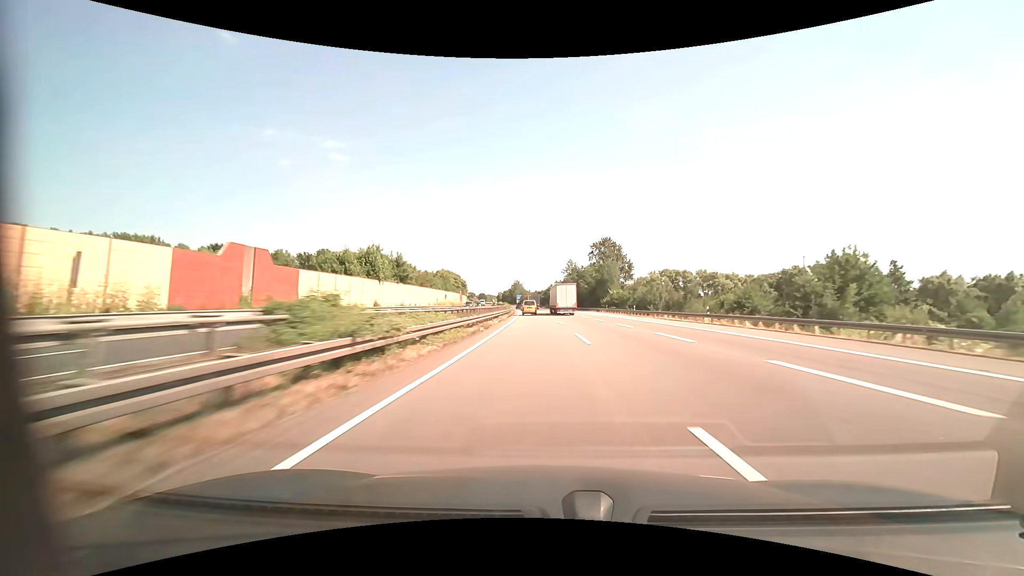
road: motorway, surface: asphalt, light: Day
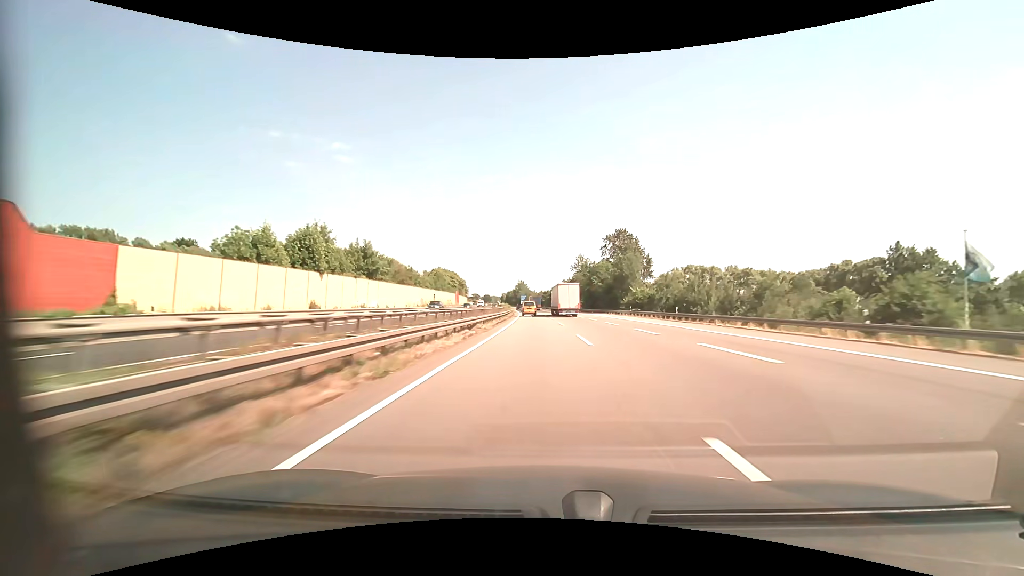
(-0.1, +18.4) m; -1°
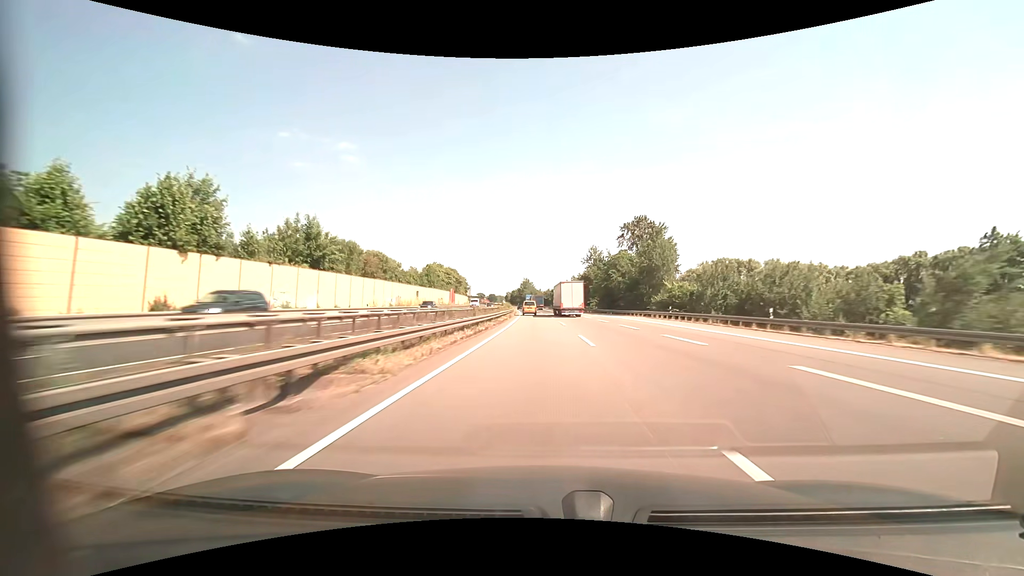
(-0.1, +18.5) m; -1°
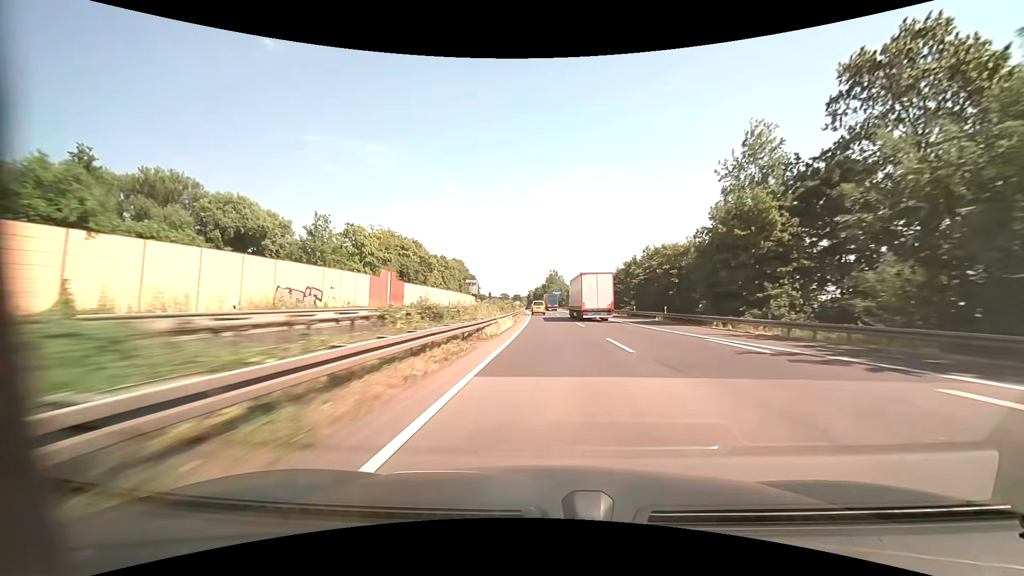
(-2.2, +74.7) m; -3°
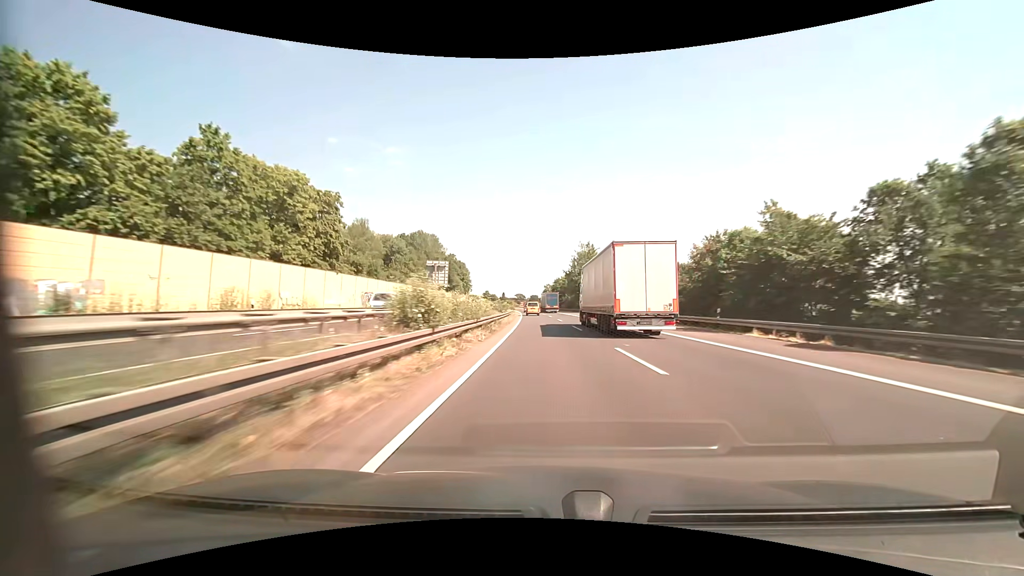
(-1.6, +94.2) m; -2°
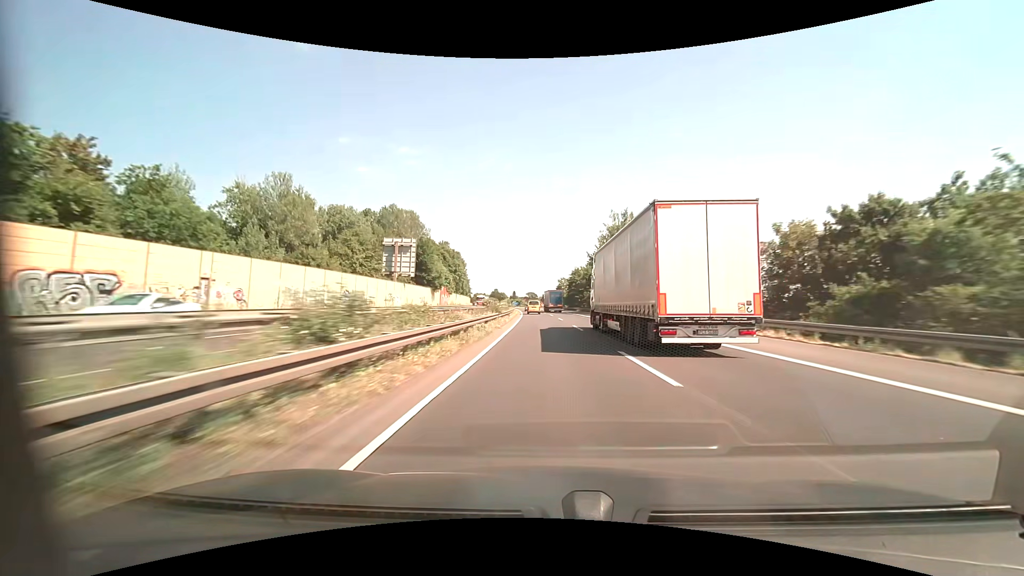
(-0.5, +37.5) m; -2°
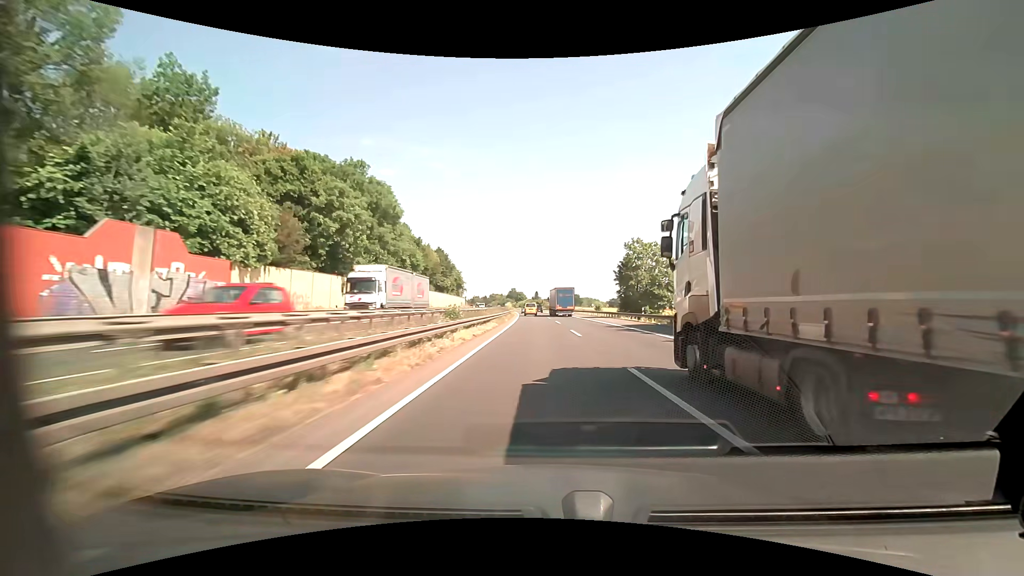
(-2.5, +93.4) m; -3°
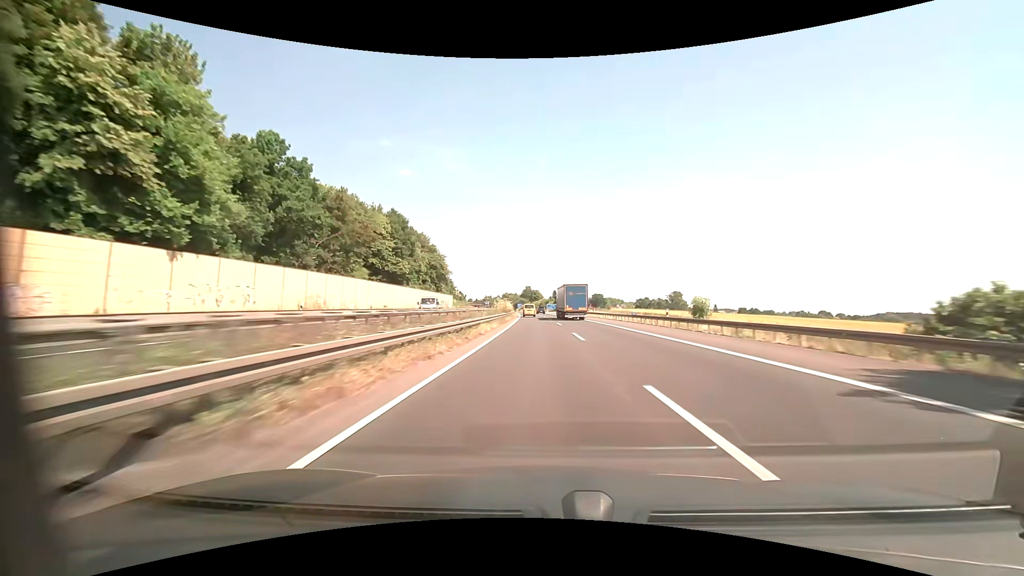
(-1.2, +56.2) m; -2°
(0, +10) (0, +20) (0, +30) (-1, +40) (-1, +50) (-1, +60) (-2, +70) (-2, +80) (-3, +90) (-3, +100) m
